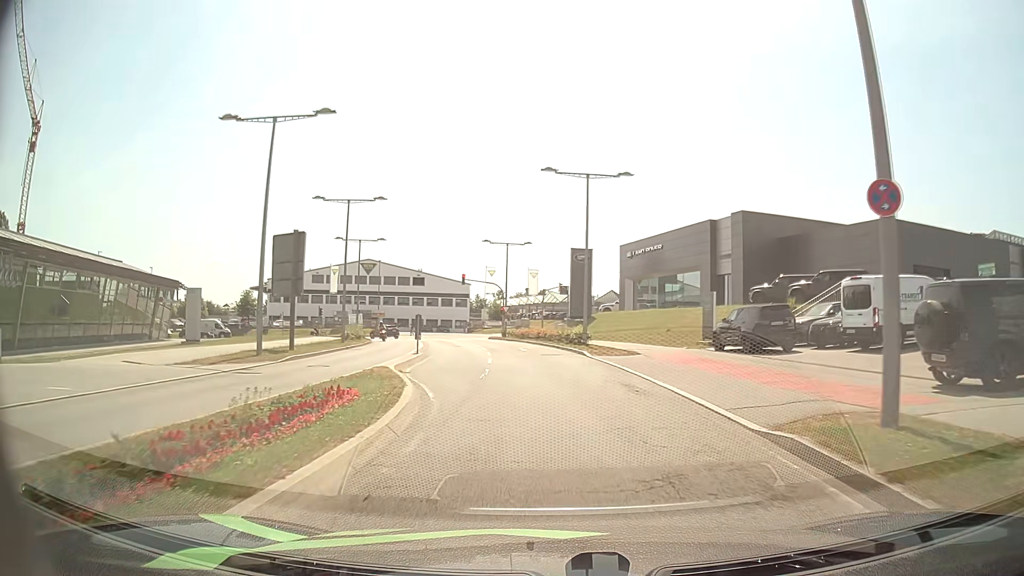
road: secondary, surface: asphalt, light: Day
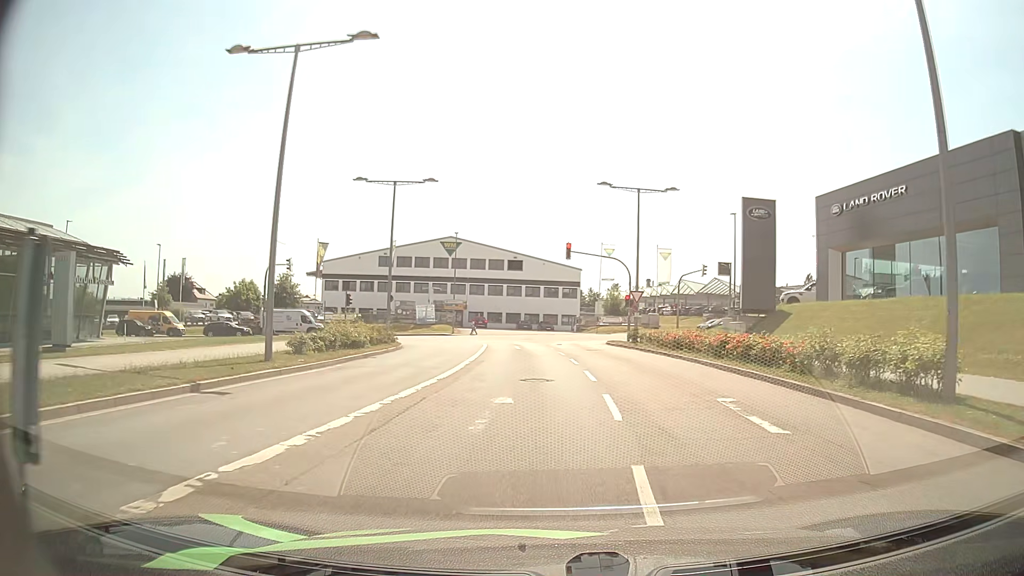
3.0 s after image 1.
(-2.1, +24.9) m; -10°
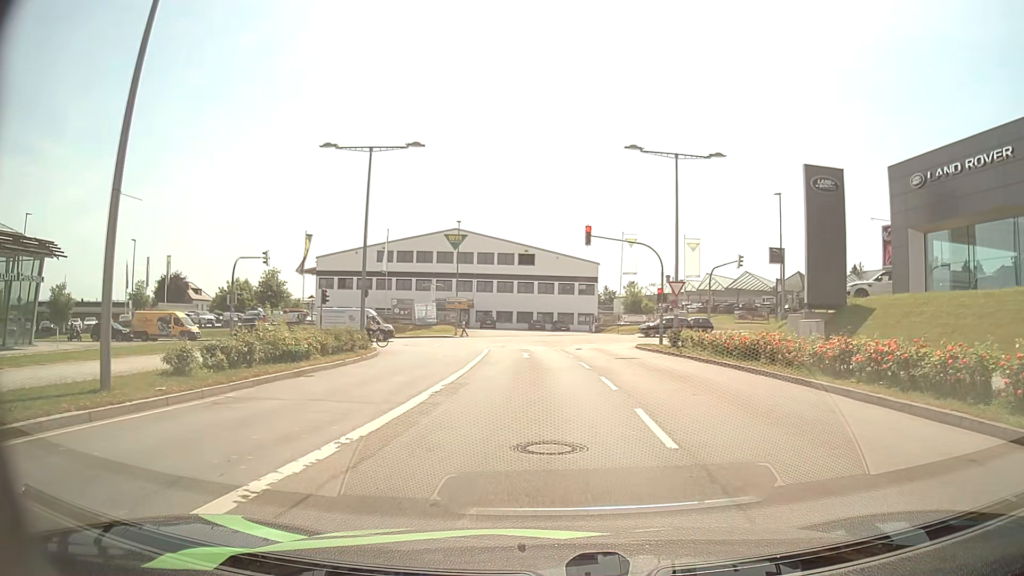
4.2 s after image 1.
(0.0, +7.9) m; -1°
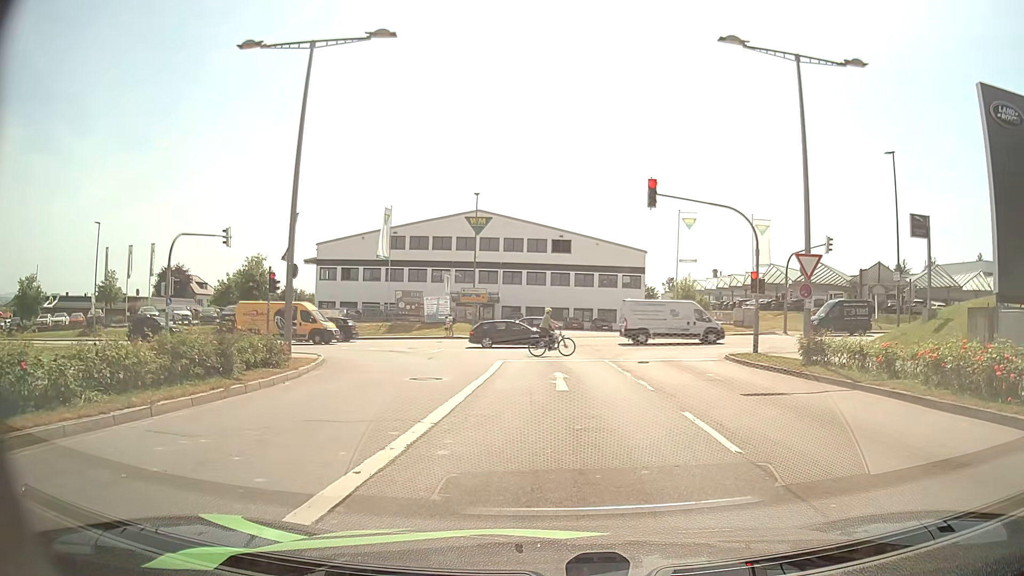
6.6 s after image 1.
(-0.3, +12.1) m; -2°
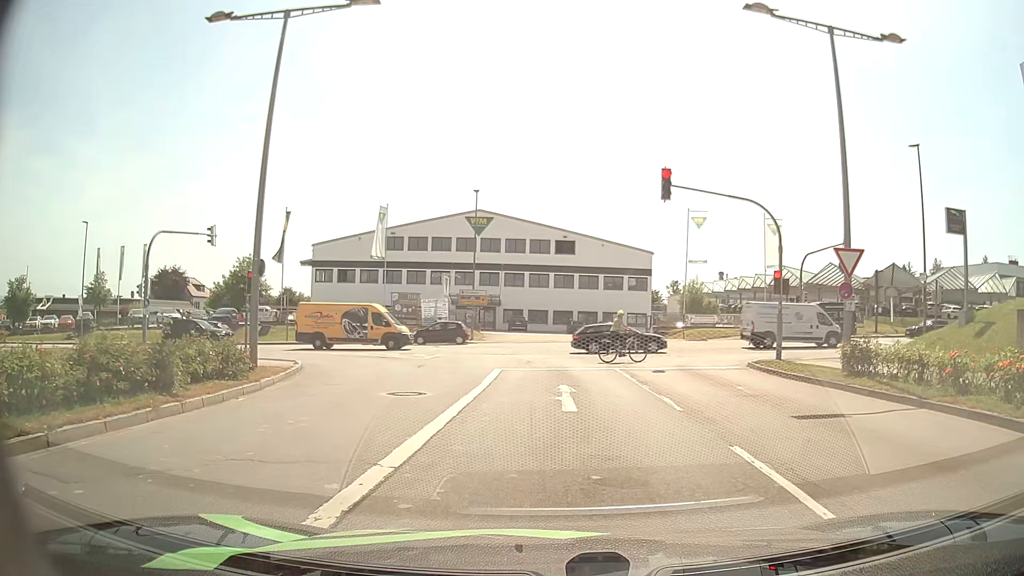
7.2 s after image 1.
(0.0, +2.4) m; -1°
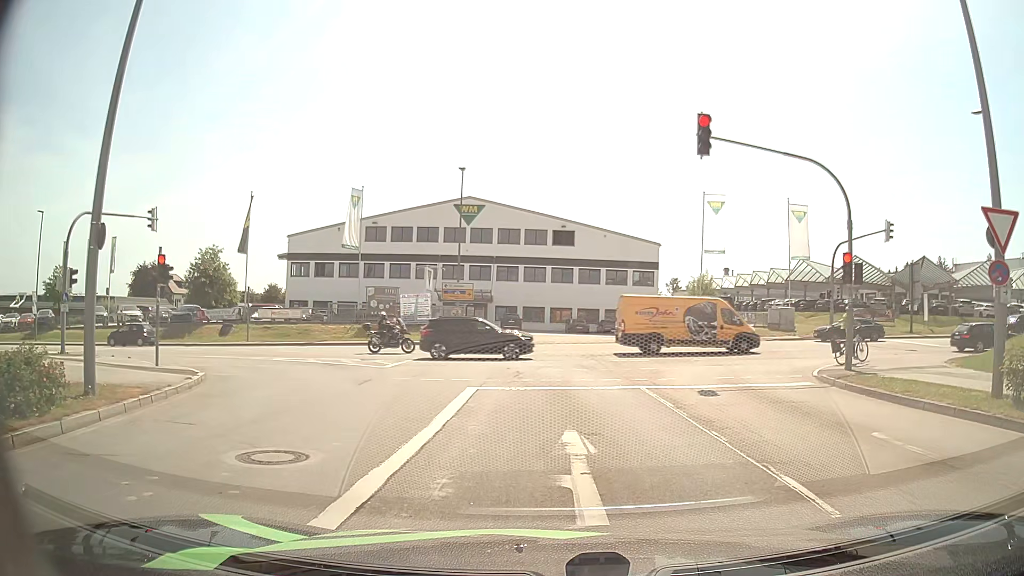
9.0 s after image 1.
(0.0, +6.3) m; 0°
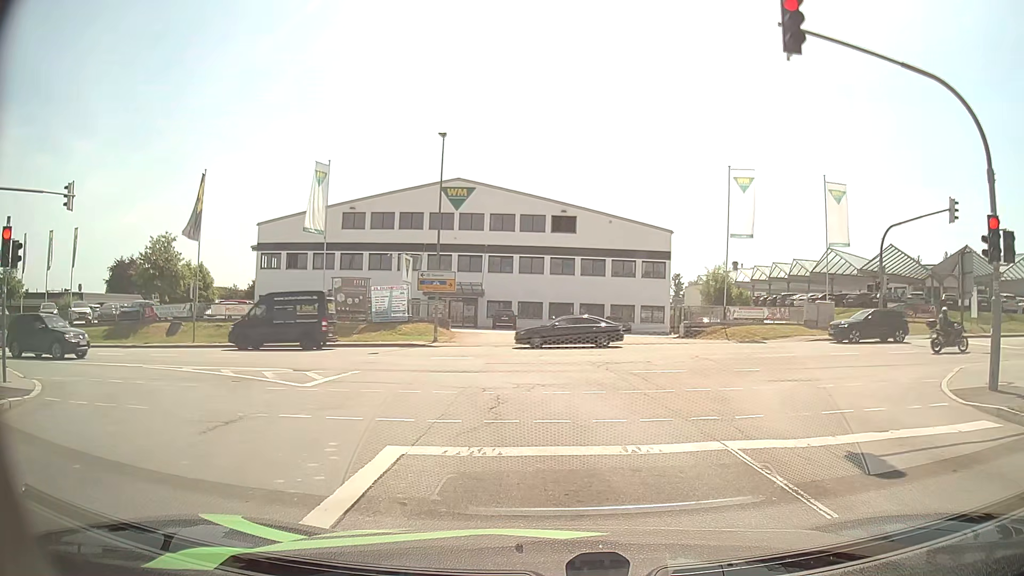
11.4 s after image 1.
(0.0, +7.0) m; +1°
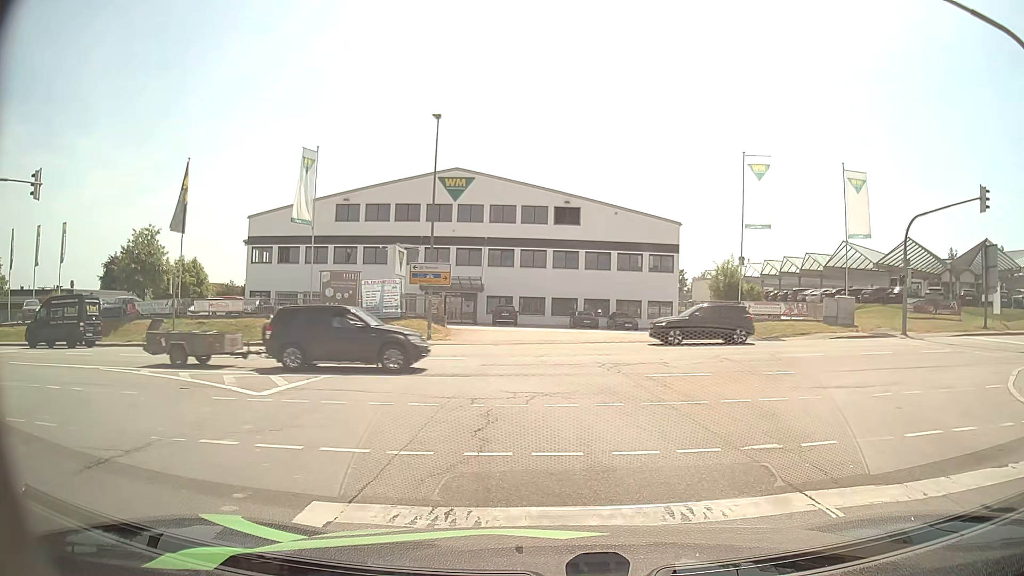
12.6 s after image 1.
(0.0, +2.3) m; -2°
(0, +10) (-4, +19) (-11, +26) (-21, +28) (-31, +29) (-41, +29) (-51, +29) (-61, +29) (-71, +29) (-81, +29) m
